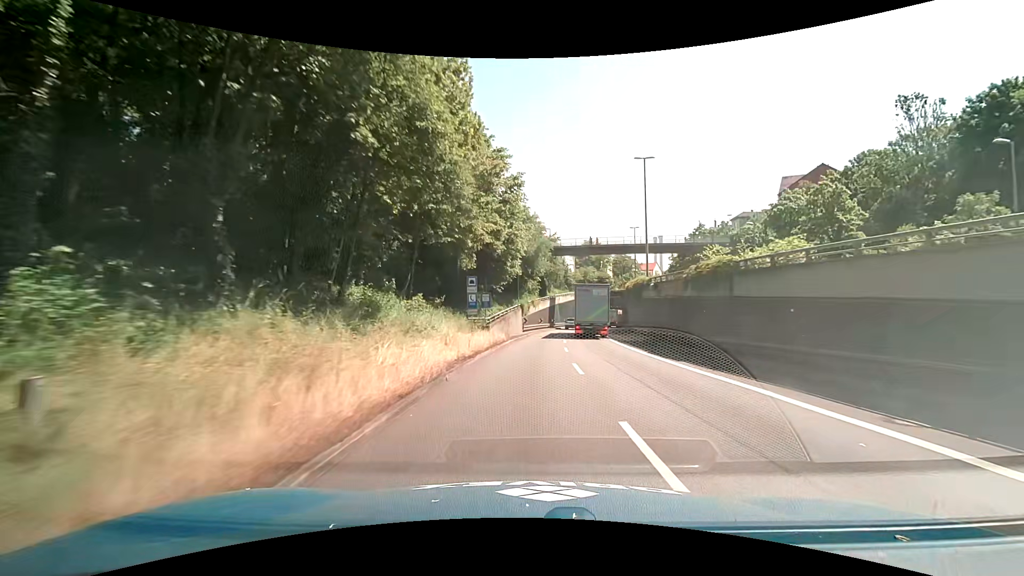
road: trunk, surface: asphalt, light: Day
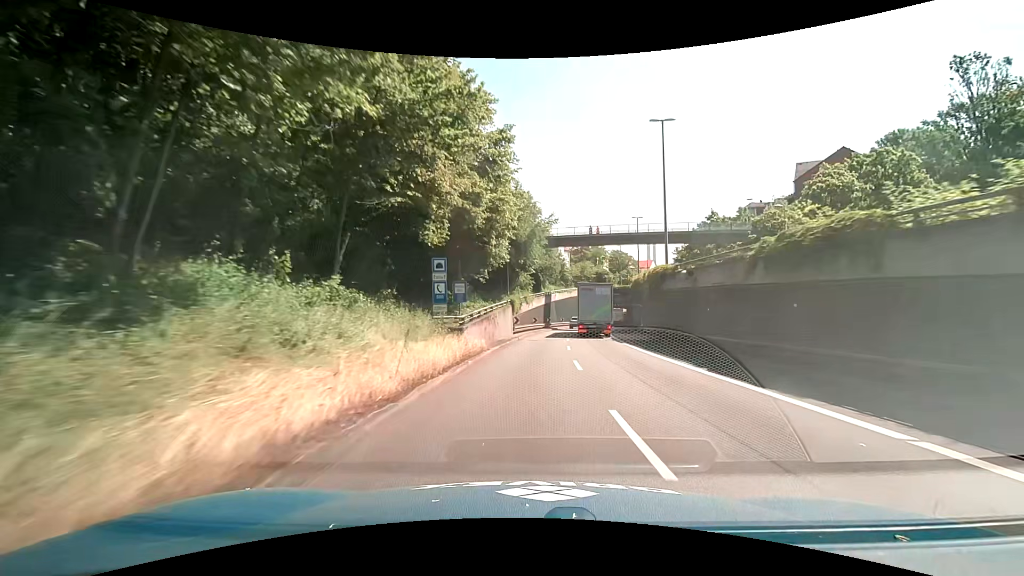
(0.0, +8.4) m; 0°
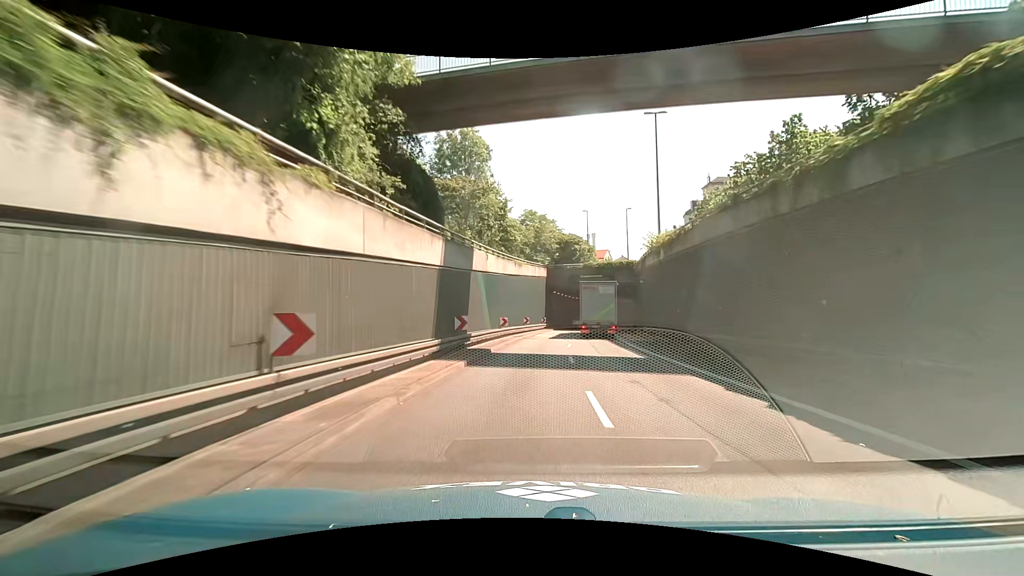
(+2.7, +43.1) m; +7°
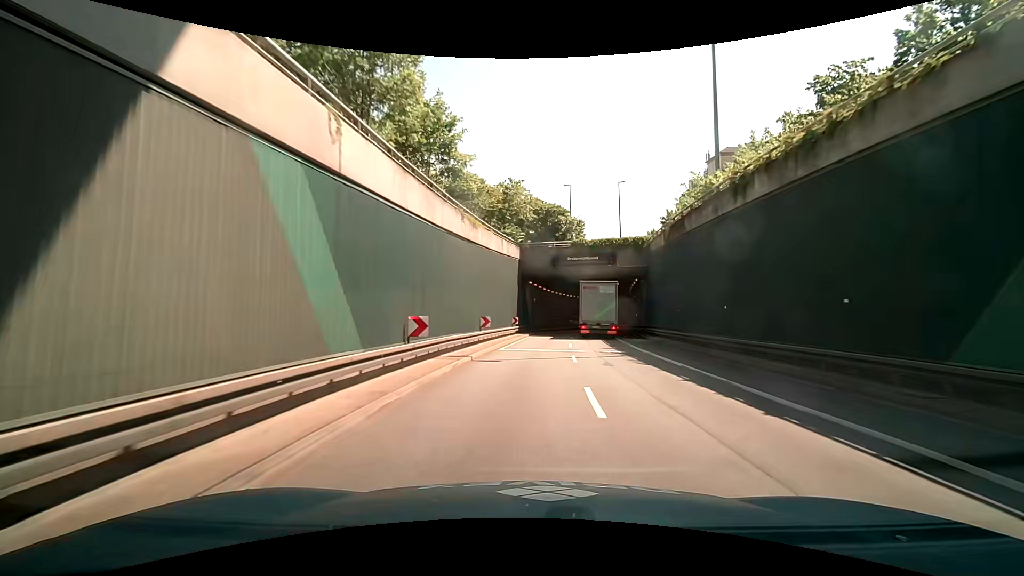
(+0.3, +17.5) m; +2°
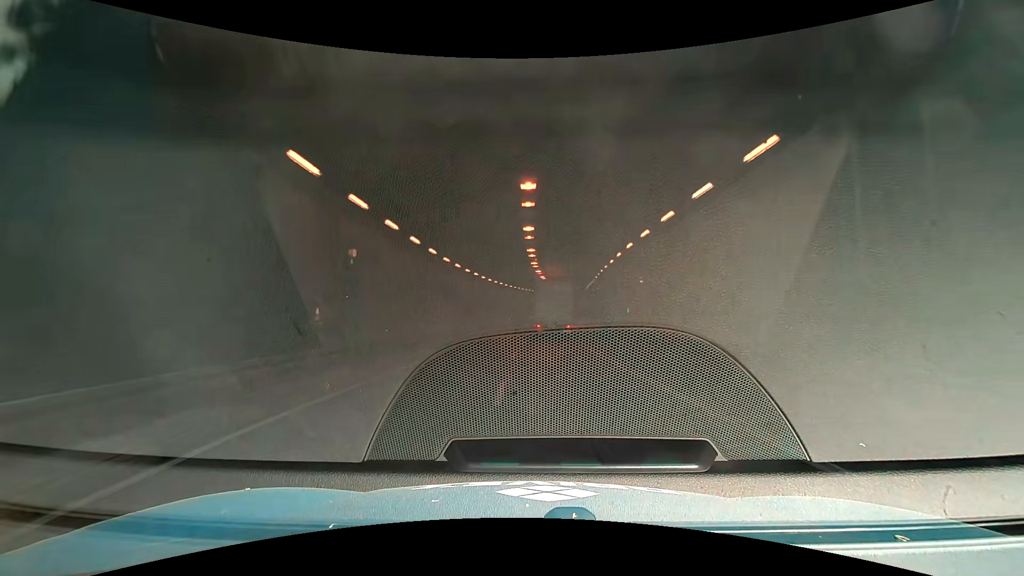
(+3.0, +34.9) m; +9°
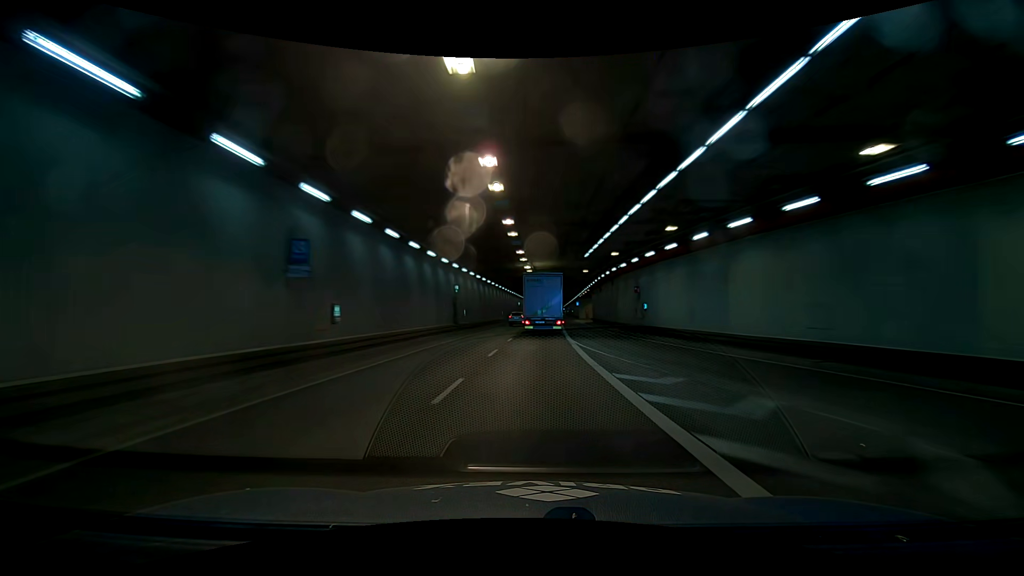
(-1.8, +45.0) m; -4°
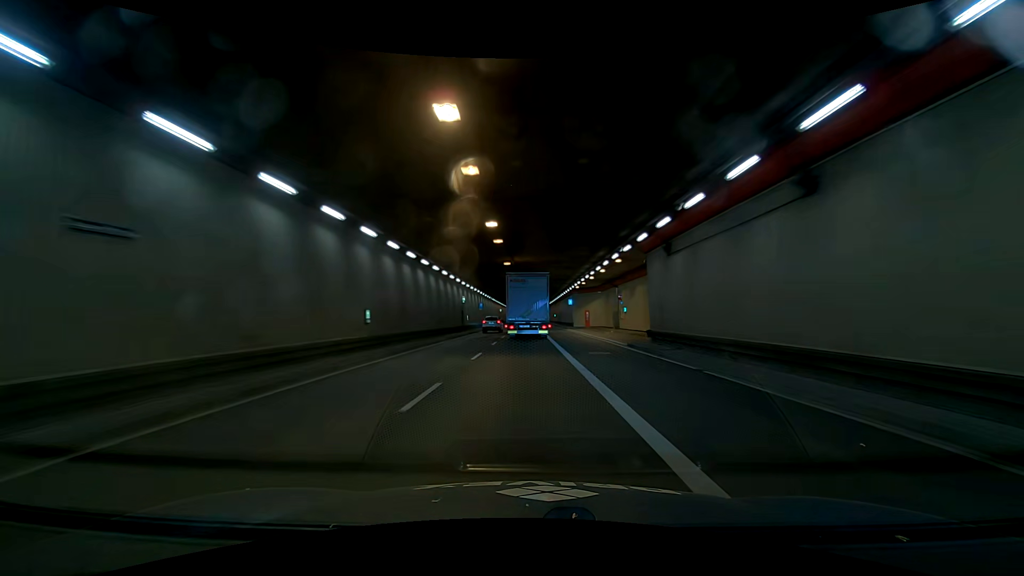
(-3.3, +45.2) m; -12°
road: secondary
